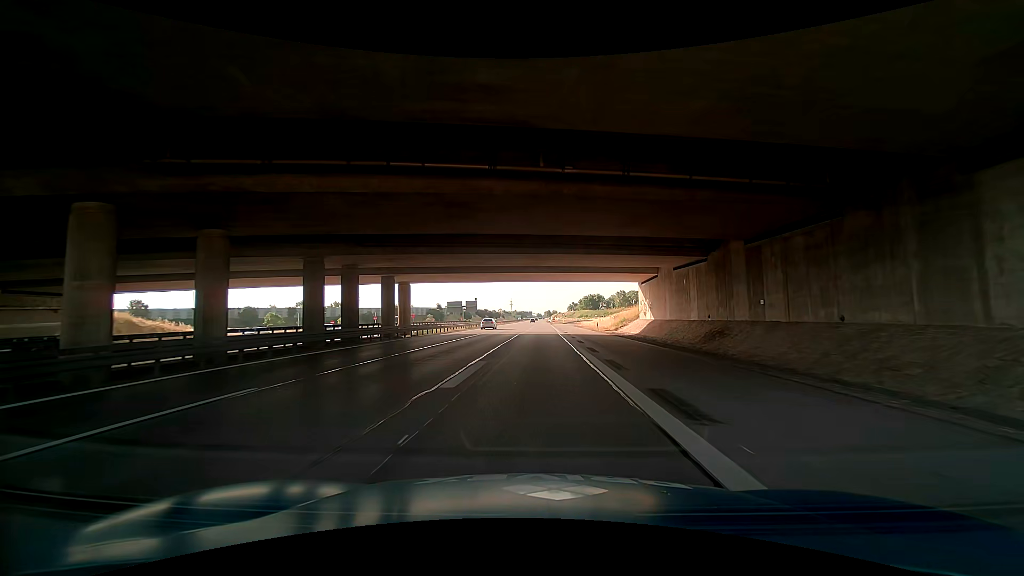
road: motorway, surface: asphalt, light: Day
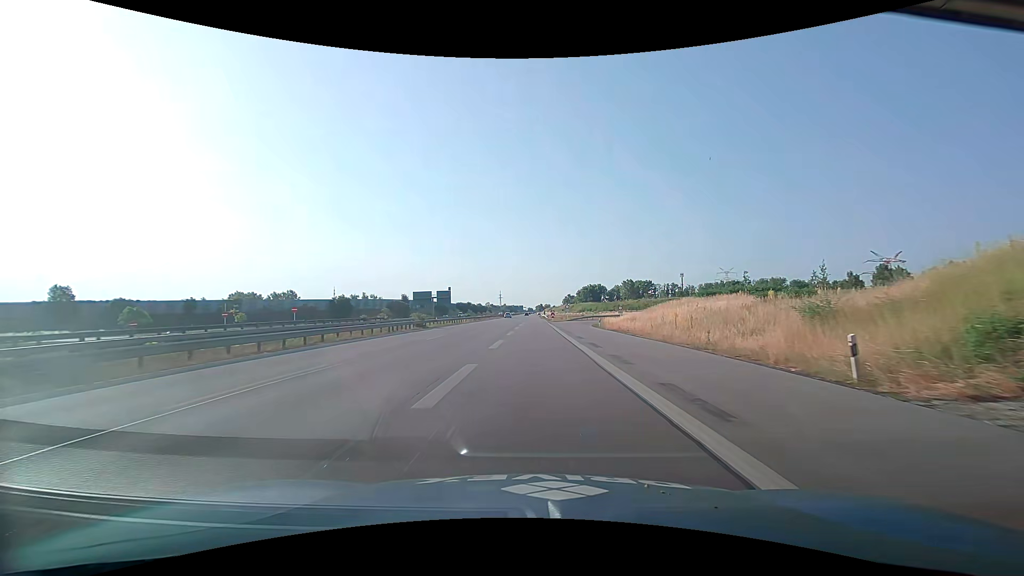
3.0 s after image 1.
(-0.7, +50.8) m; -1°
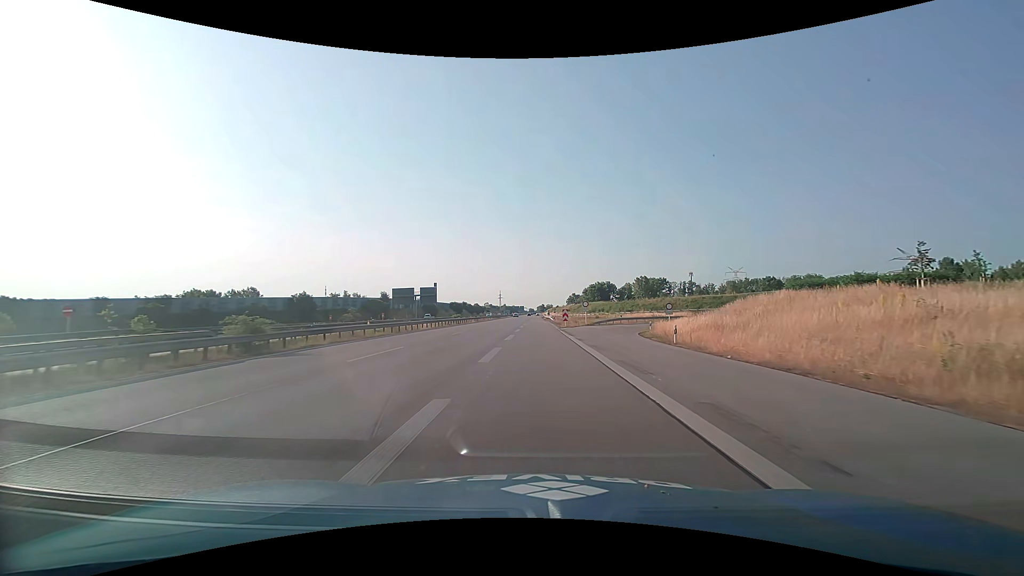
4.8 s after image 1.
(+0.5, +29.1) m; +1°
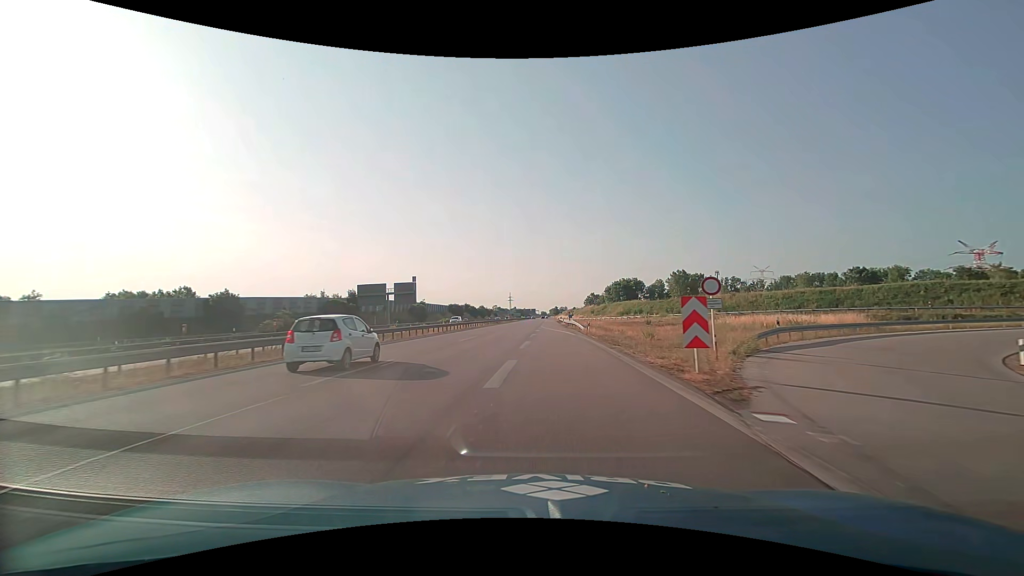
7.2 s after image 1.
(-0.2, +40.8) m; -1°
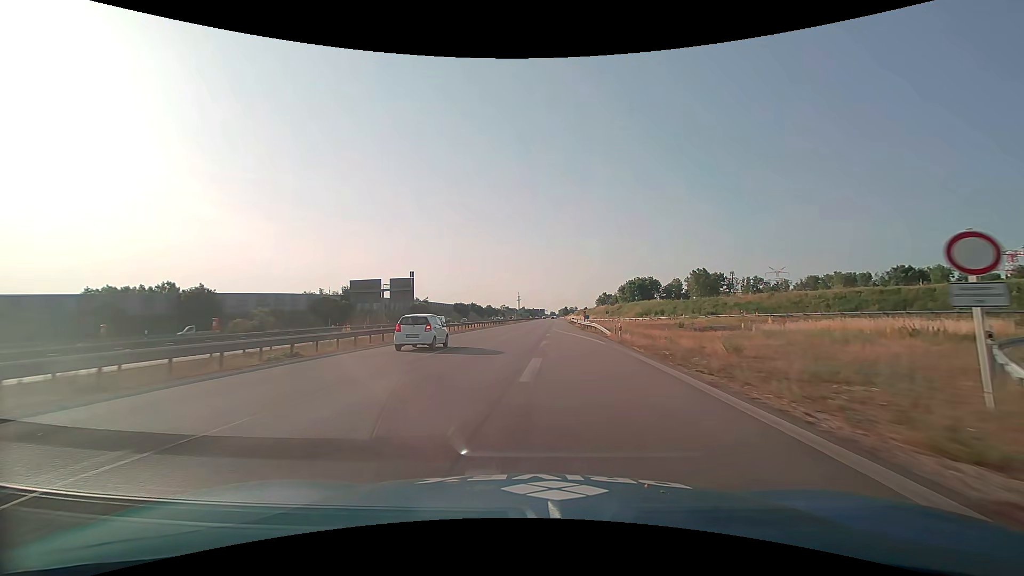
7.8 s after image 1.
(-0.1, +11.2) m; -1°
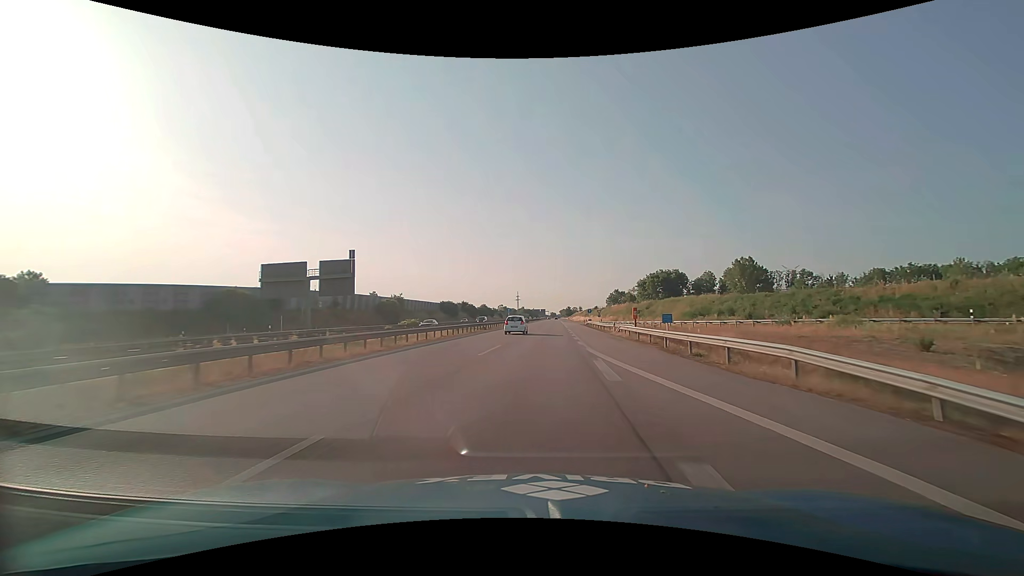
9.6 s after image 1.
(-0.2, +35.9) m; 0°
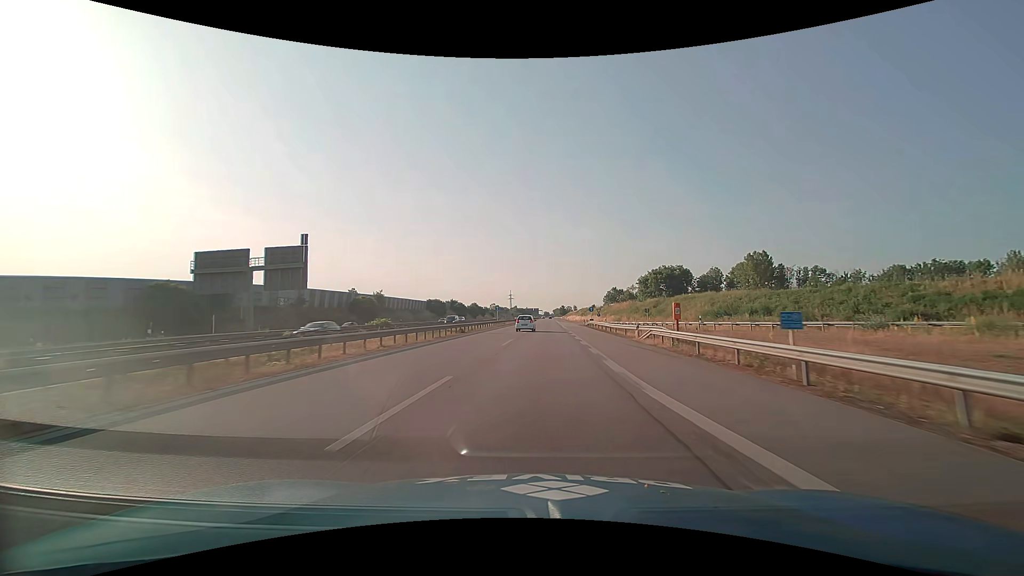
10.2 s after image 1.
(+0.1, +12.7) m; +1°
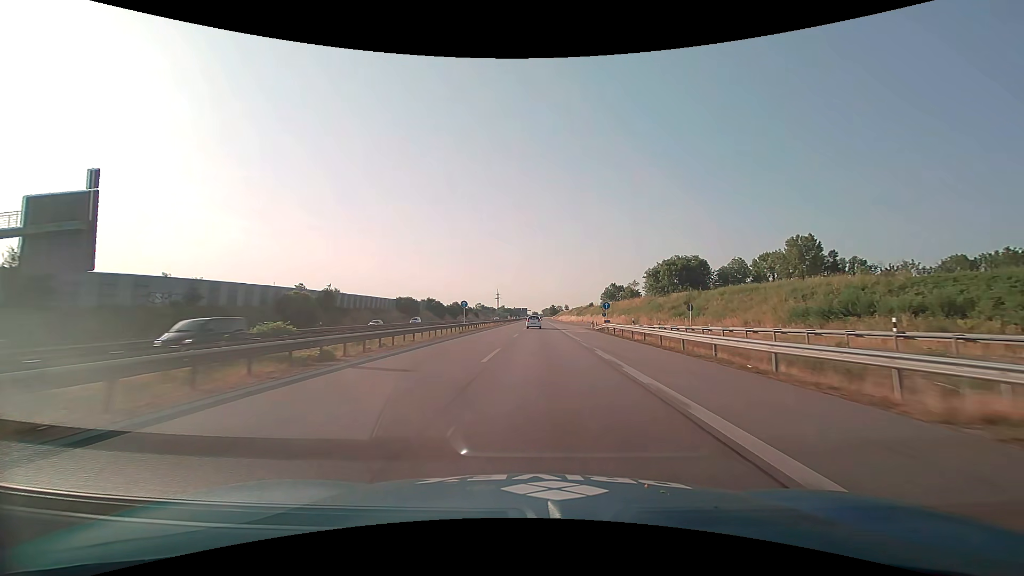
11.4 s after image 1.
(+0.3, +26.6) m; +1°
(0, +10) (0, +20) (0, +30) (0, +40) (+1, +50) (+1, +60) (+1, +70) (+1, +80) (+1, +90) (+2, +100) m
